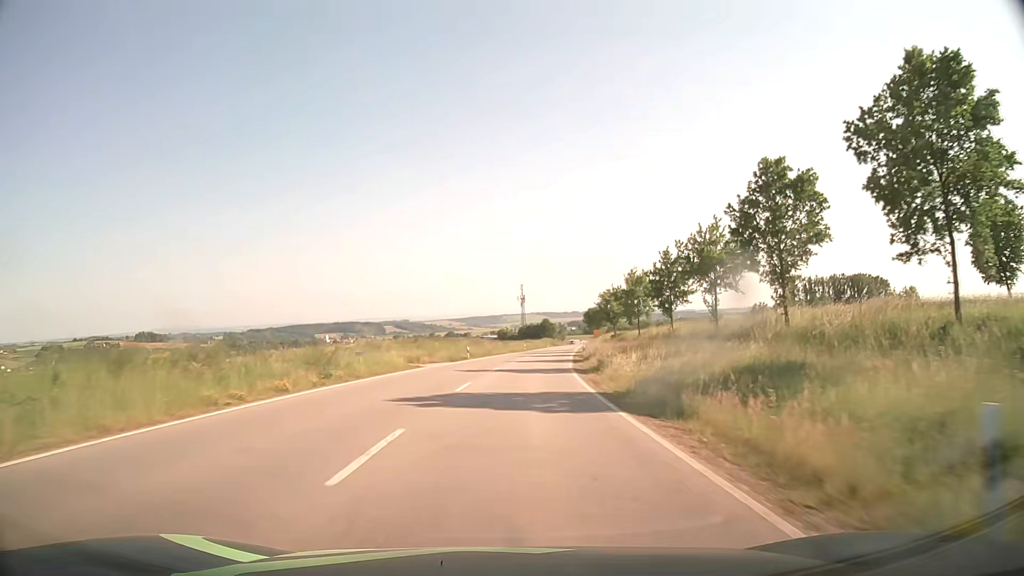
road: secondary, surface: asphalt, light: Day
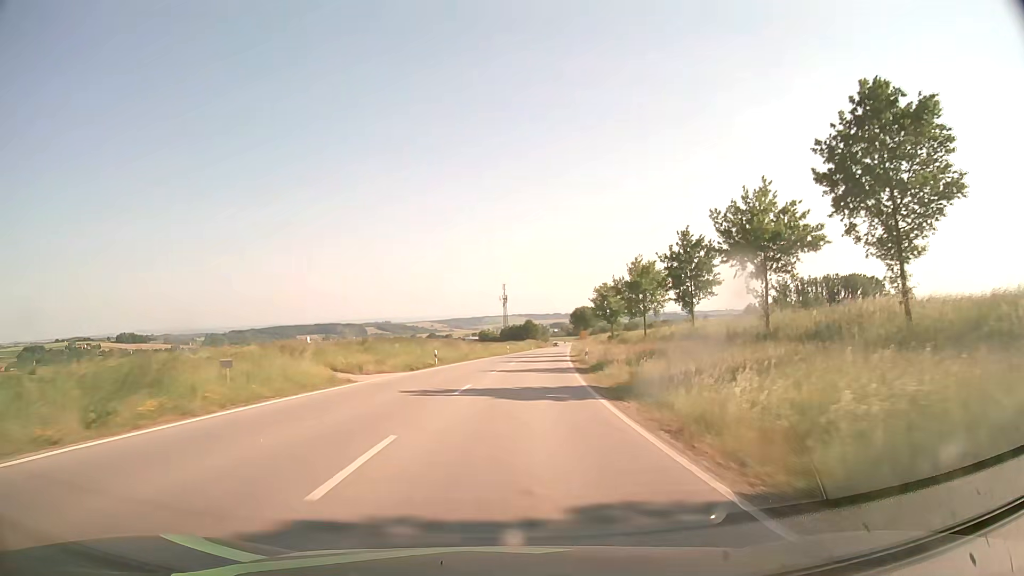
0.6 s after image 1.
(+0.2, +12.5) m; +1°
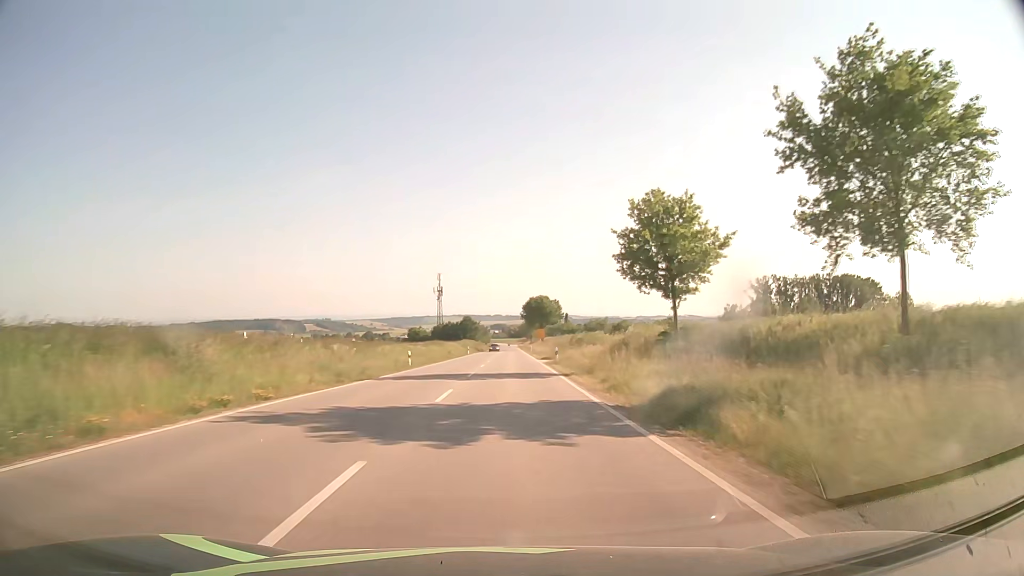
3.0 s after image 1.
(+2.6, +50.0) m; +5°
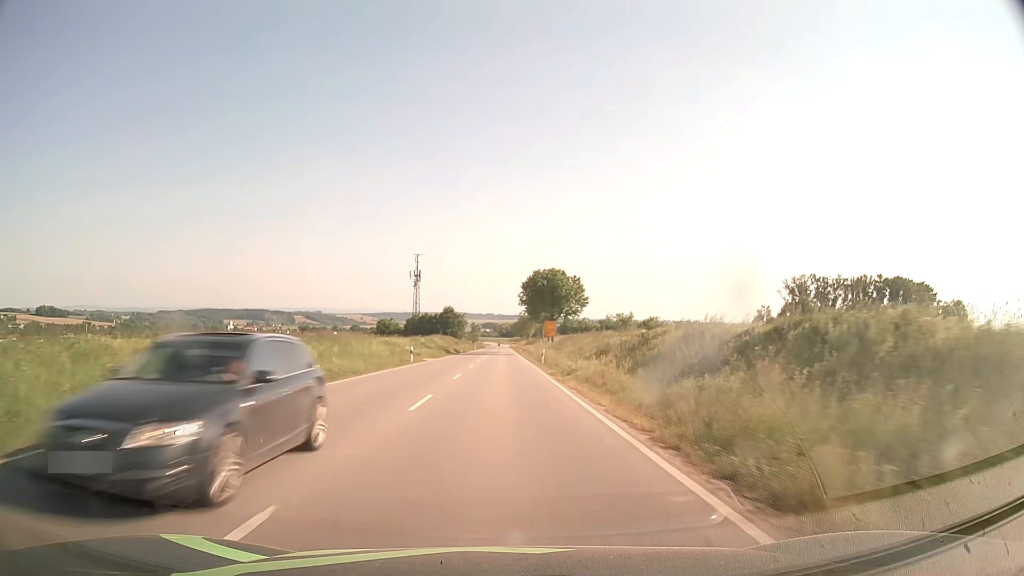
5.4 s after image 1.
(+0.5, +50.1) m; +1°
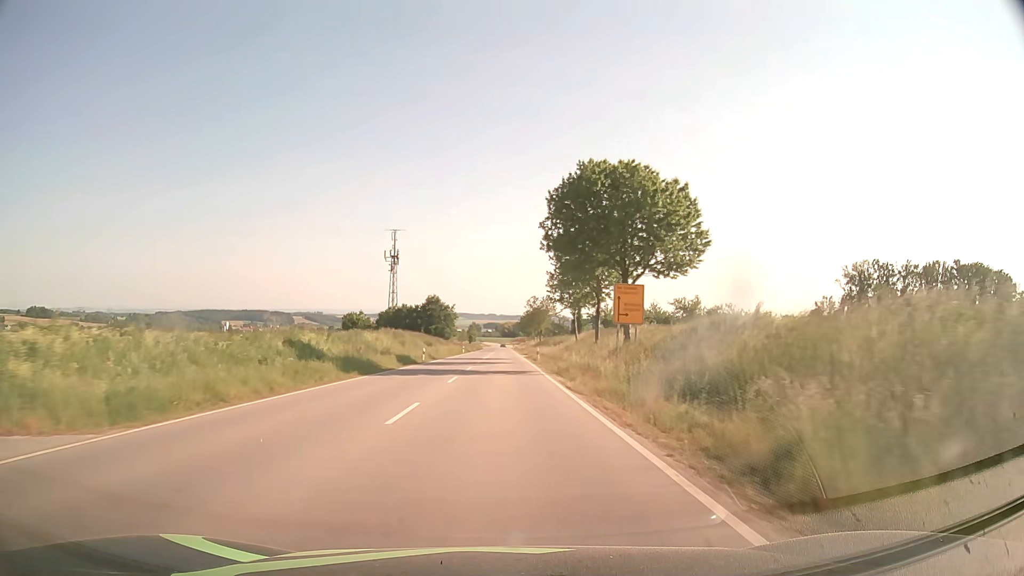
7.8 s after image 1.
(0.0, +50.2) m; 0°
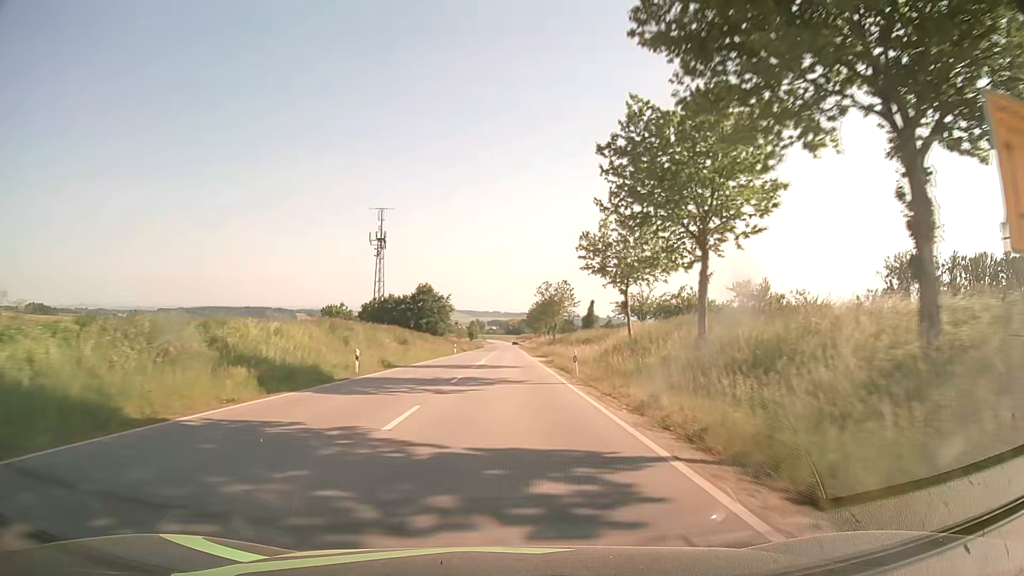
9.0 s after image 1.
(-0.1, +25.1) m; 0°
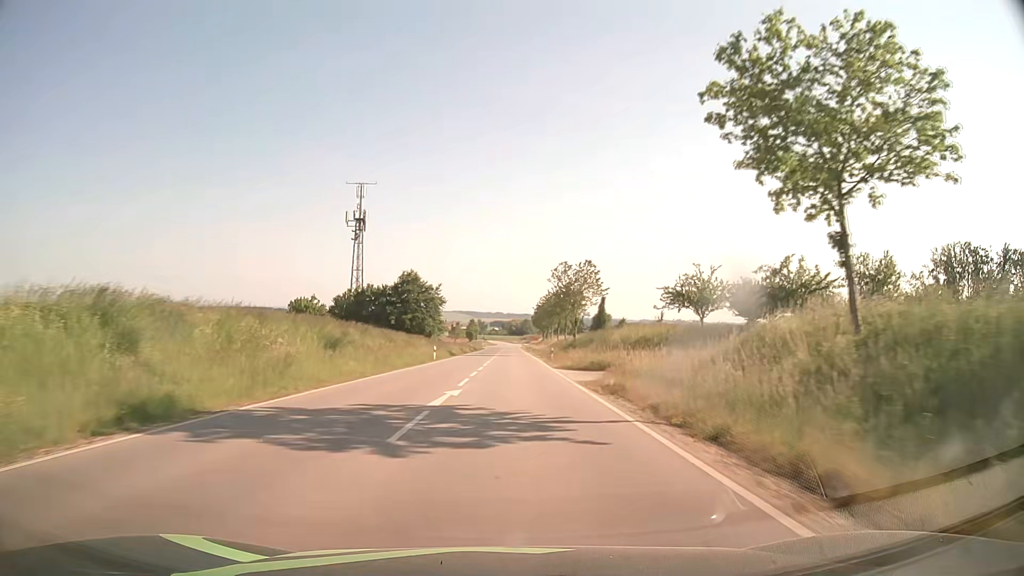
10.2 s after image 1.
(-0.1, +25.1) m; 0°
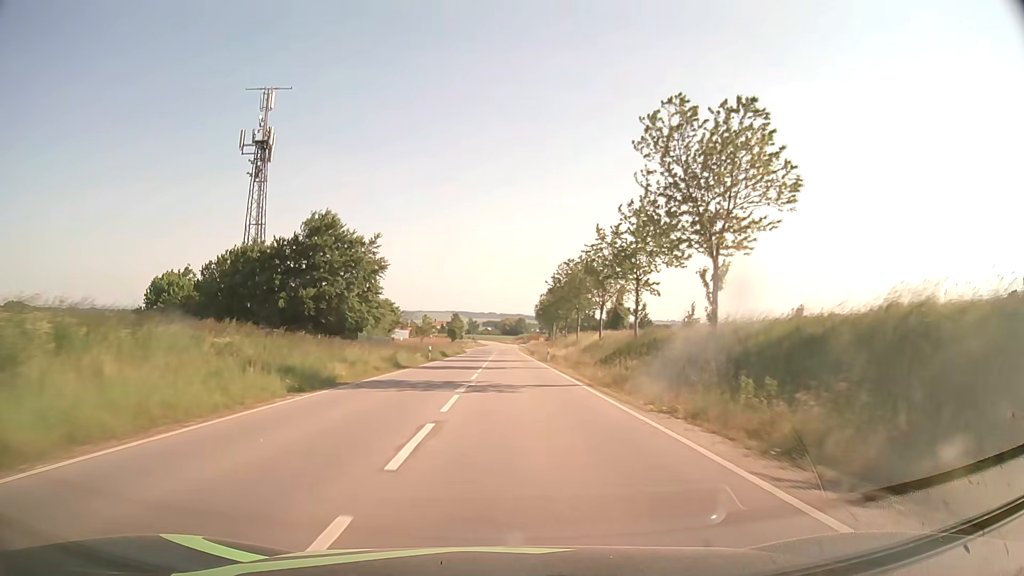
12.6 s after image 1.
(+0.2, +50.2) m; +1°
(0, +10) (0, +20) (0, +30) (0, +40) (0, +50) (+1, +60) (+1, +70) (+1, +80) (+1, +90) (+1, +100) m
